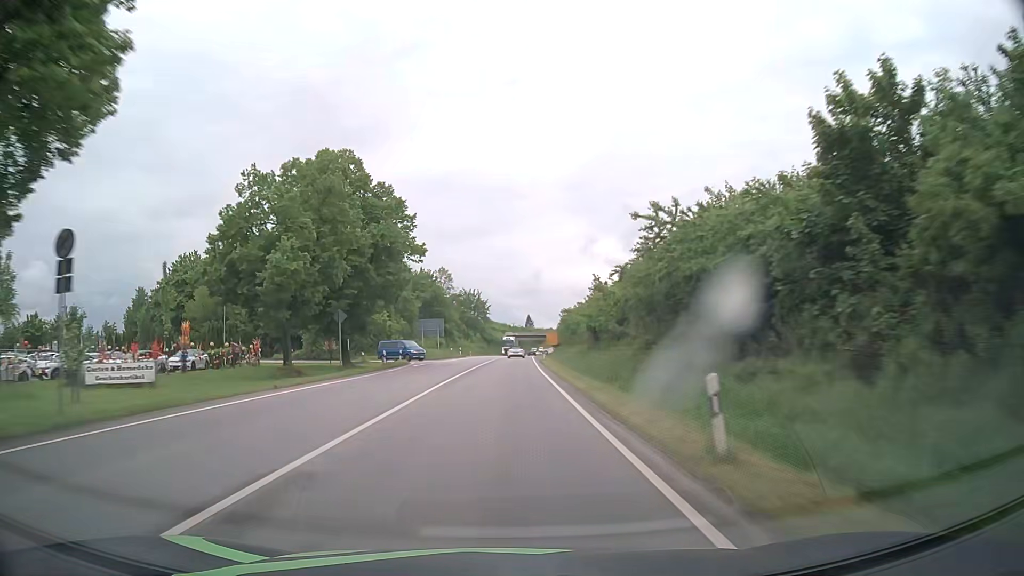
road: primary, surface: asphalt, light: Day
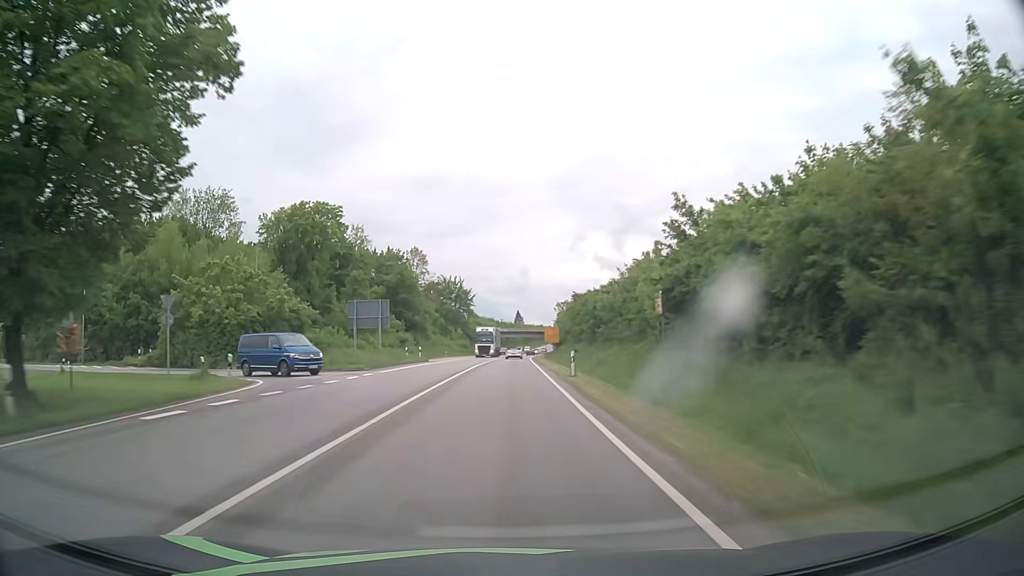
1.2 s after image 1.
(+0.1, +31.6) m; +1°
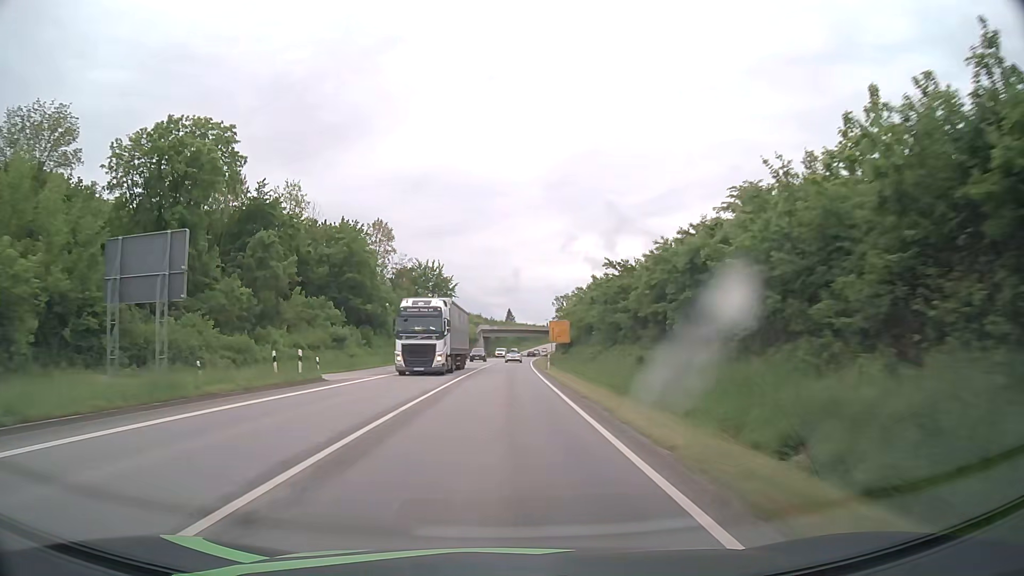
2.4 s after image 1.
(+0.1, +31.7) m; +1°
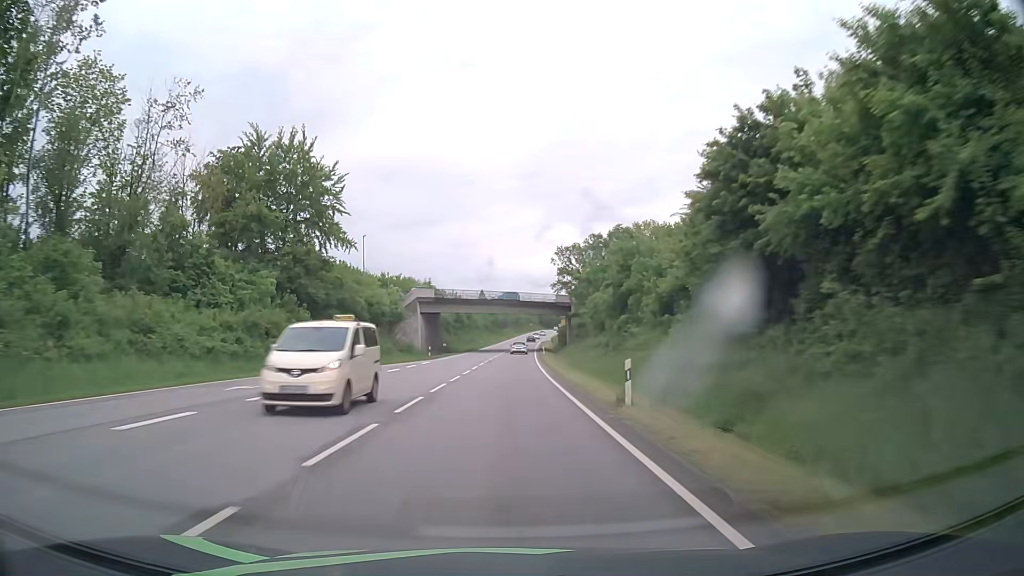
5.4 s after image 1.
(+1.4, +79.4) m; +2°
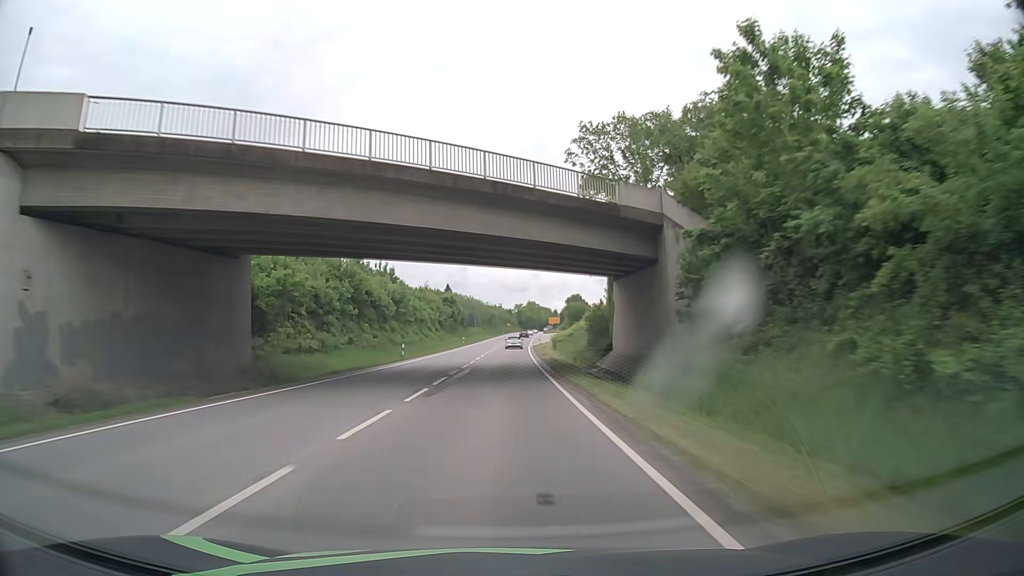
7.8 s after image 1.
(+1.4, +63.5) m; +3°
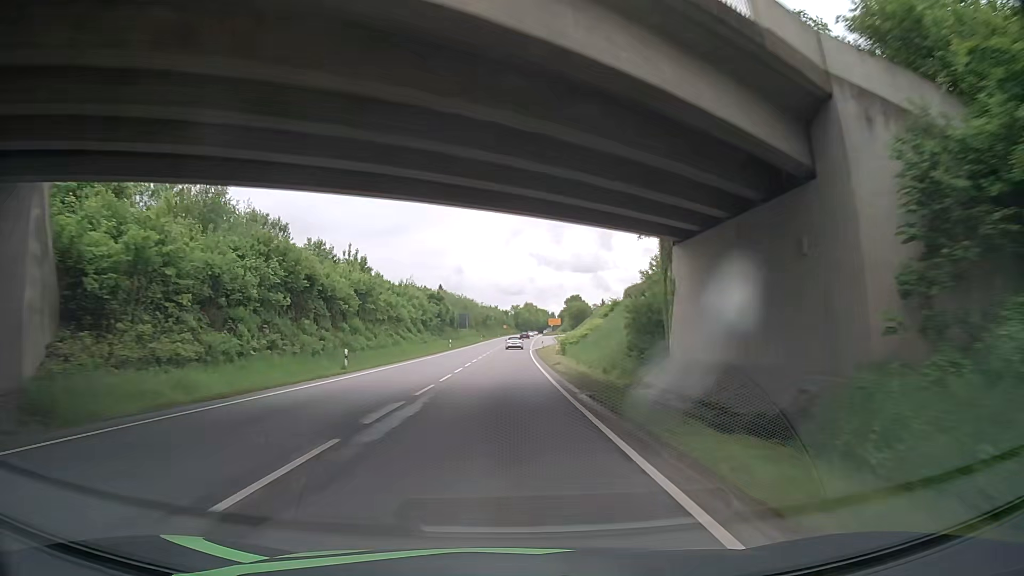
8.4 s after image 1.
(0.0, +15.8) m; 0°
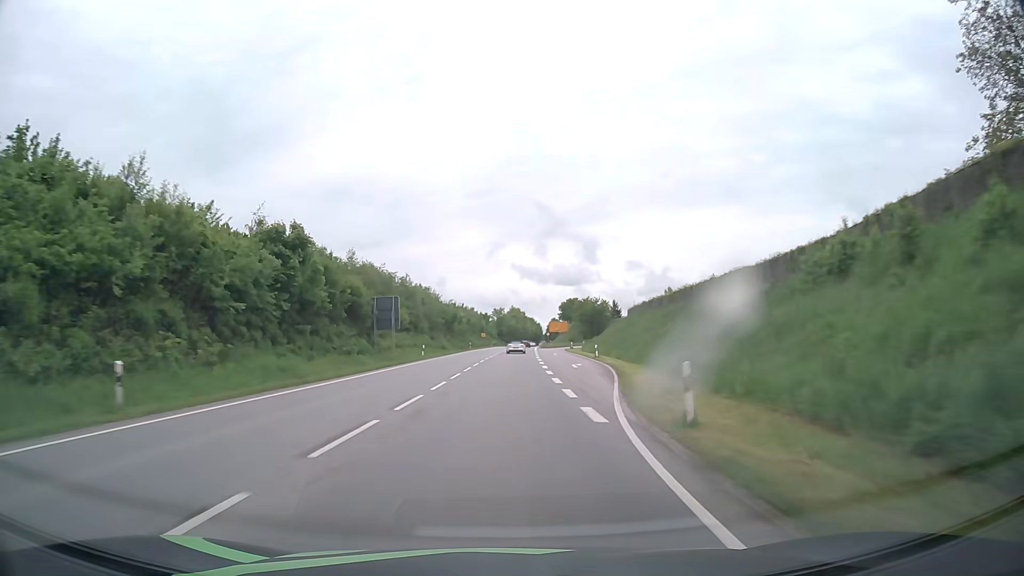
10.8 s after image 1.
(+1.0, +63.0) m; +2°
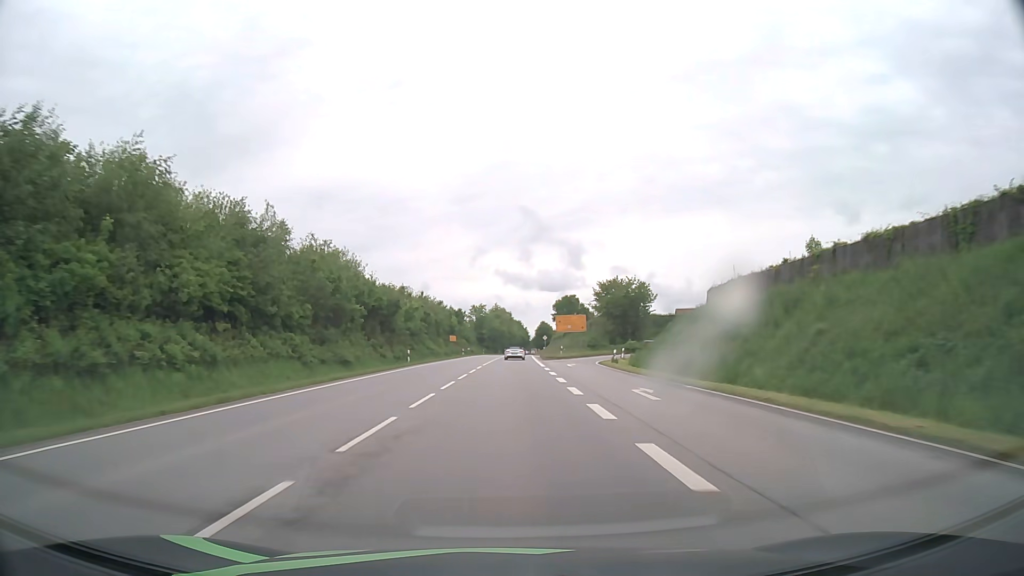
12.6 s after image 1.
(+0.3, +46.9) m; +1°
(0, +10) (0, +20) (0, +30) (0, +40) (+1, +50) (+1, +60) (+1, +70) (+1, +80) (+1, +90) (+2, +100) m
